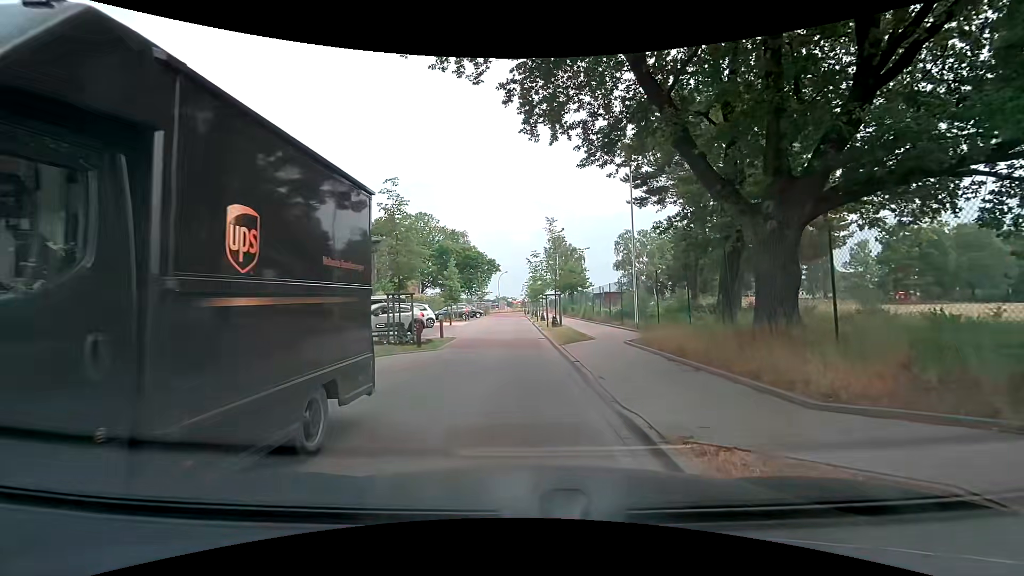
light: Day
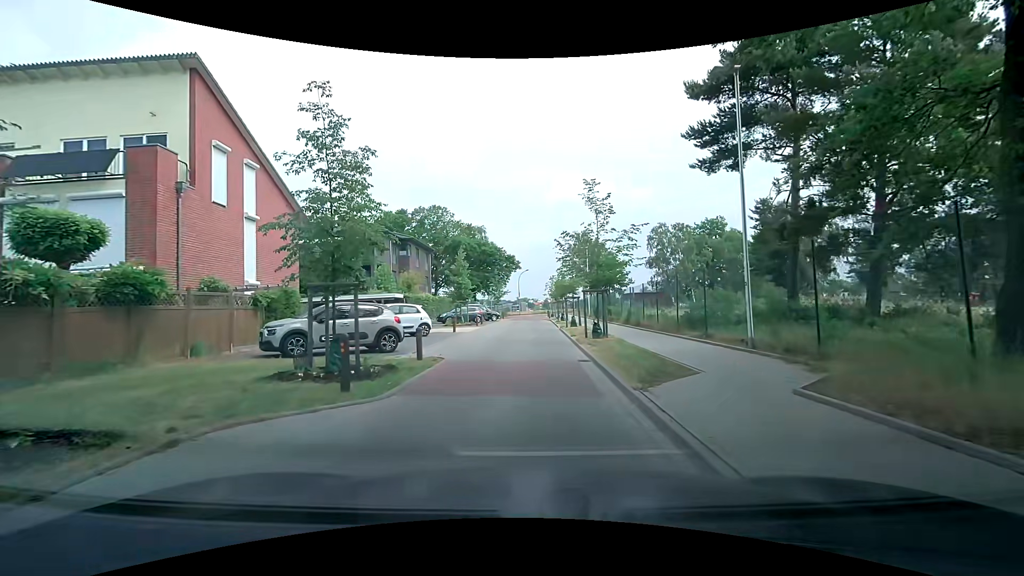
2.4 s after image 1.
(-0.4, +8.4) m; -3°
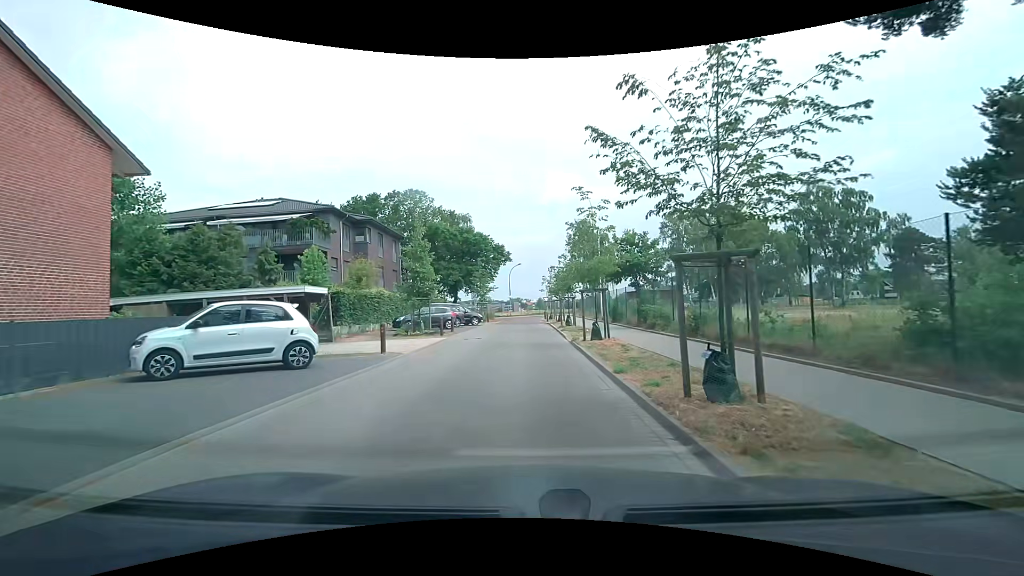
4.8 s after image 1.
(0.0, +12.5) m; 0°
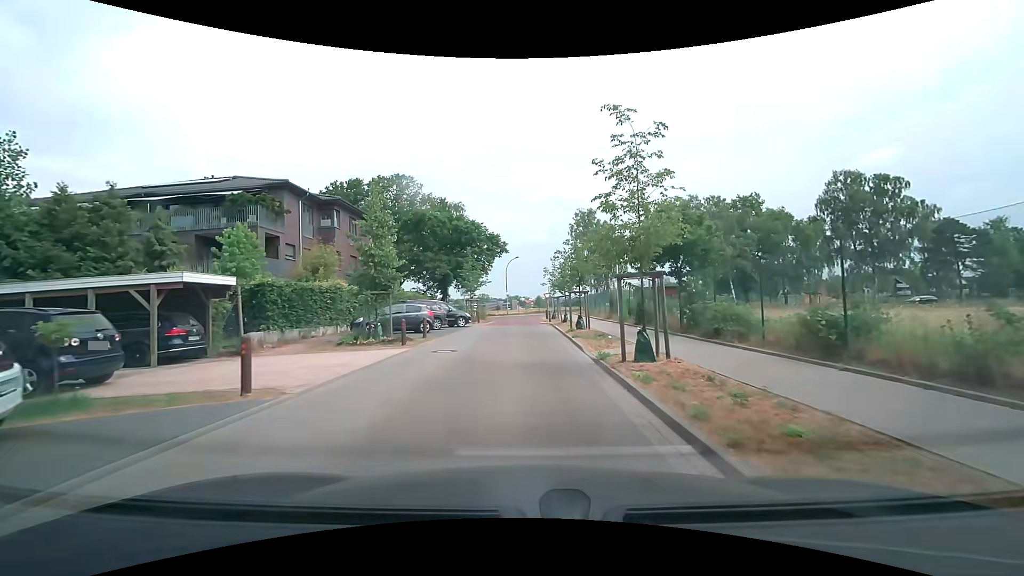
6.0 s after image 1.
(0.0, +7.2) m; 0°
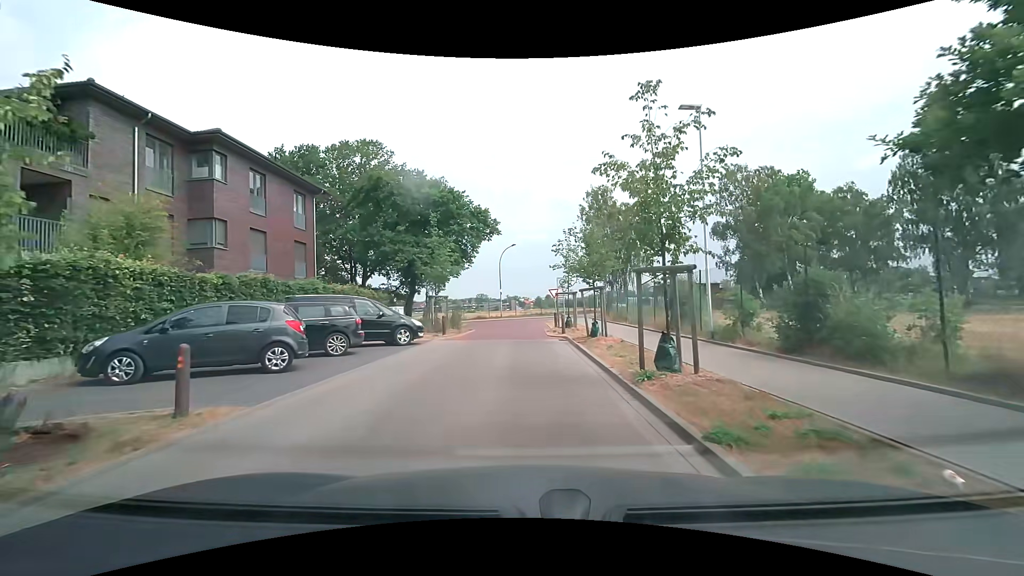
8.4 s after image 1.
(+0.1, +14.2) m; 0°
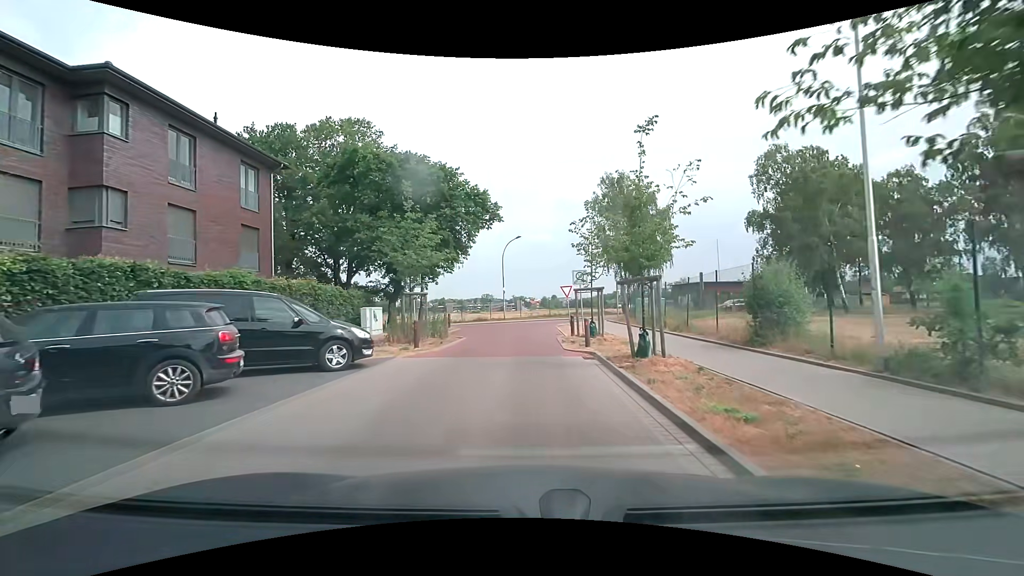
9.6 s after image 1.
(0.0, +6.4) m; -1°
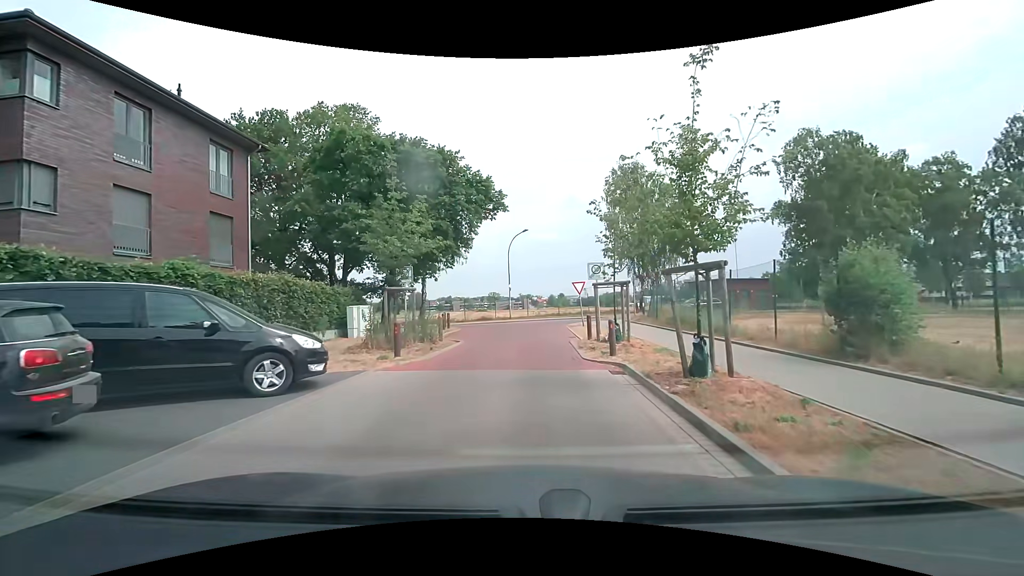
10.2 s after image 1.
(0.0, +3.0) m; -1°
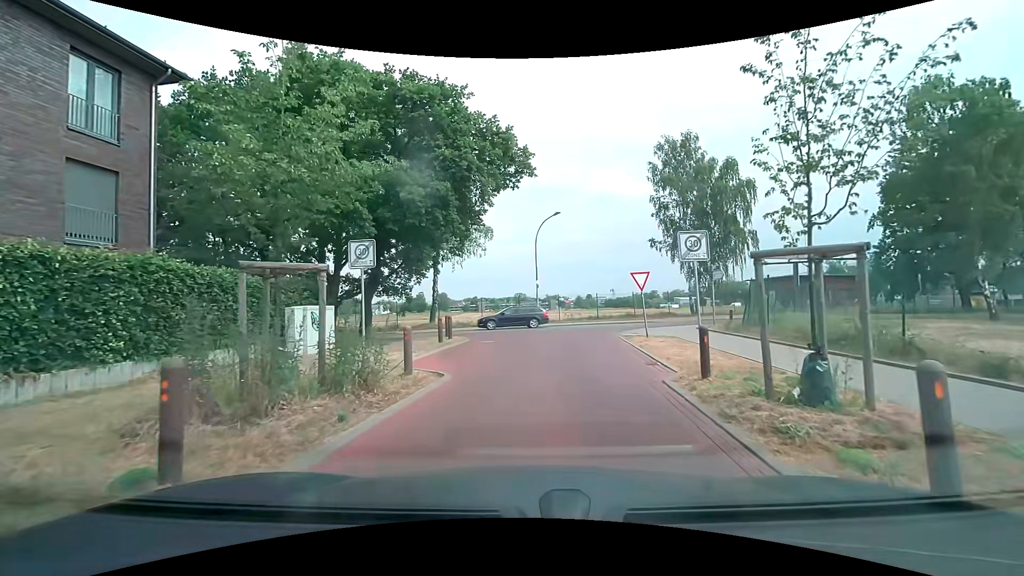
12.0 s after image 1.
(-0.1, +8.4) m; -2°
